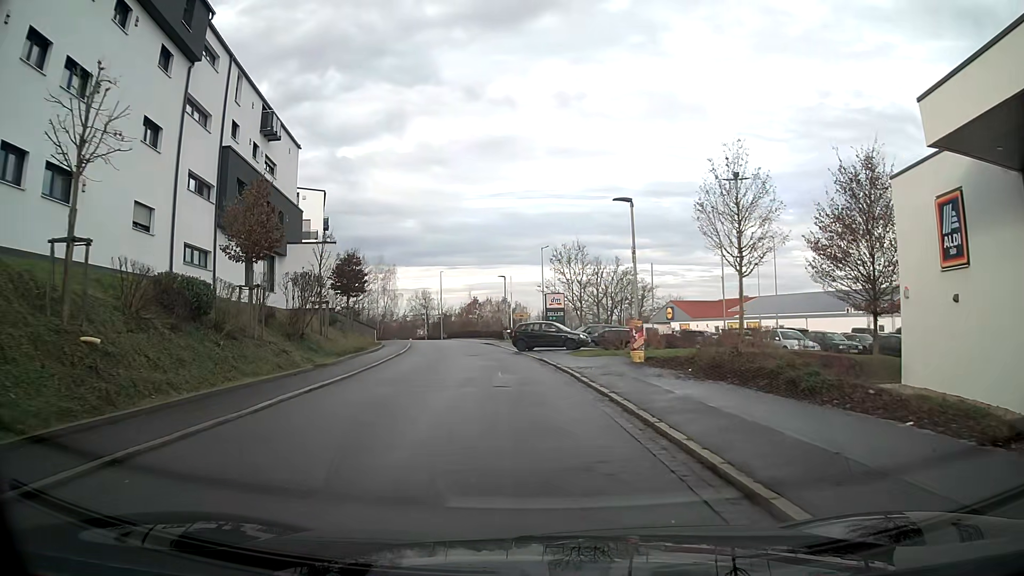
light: Day
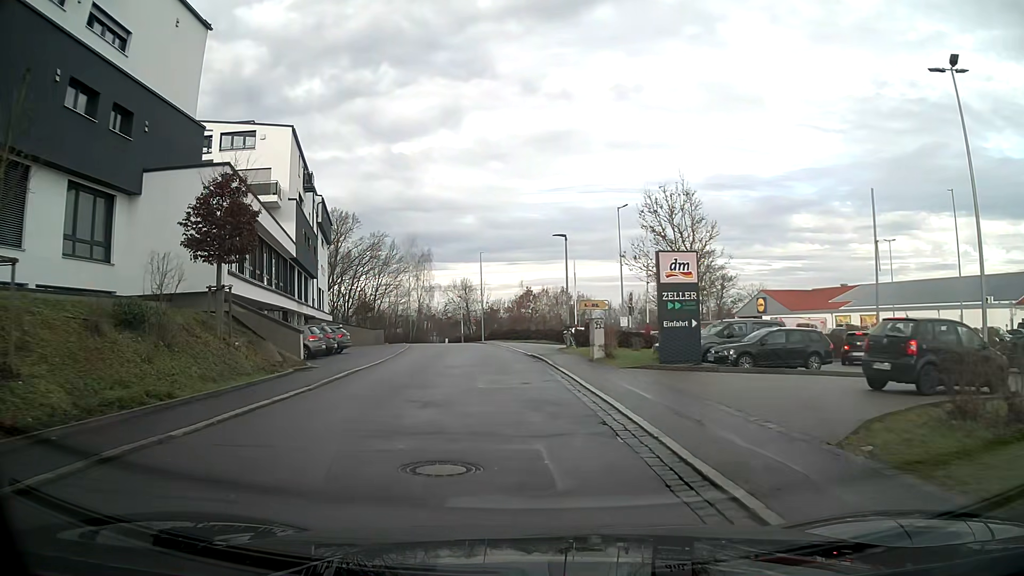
(-0.9, +22.7) m; -5°
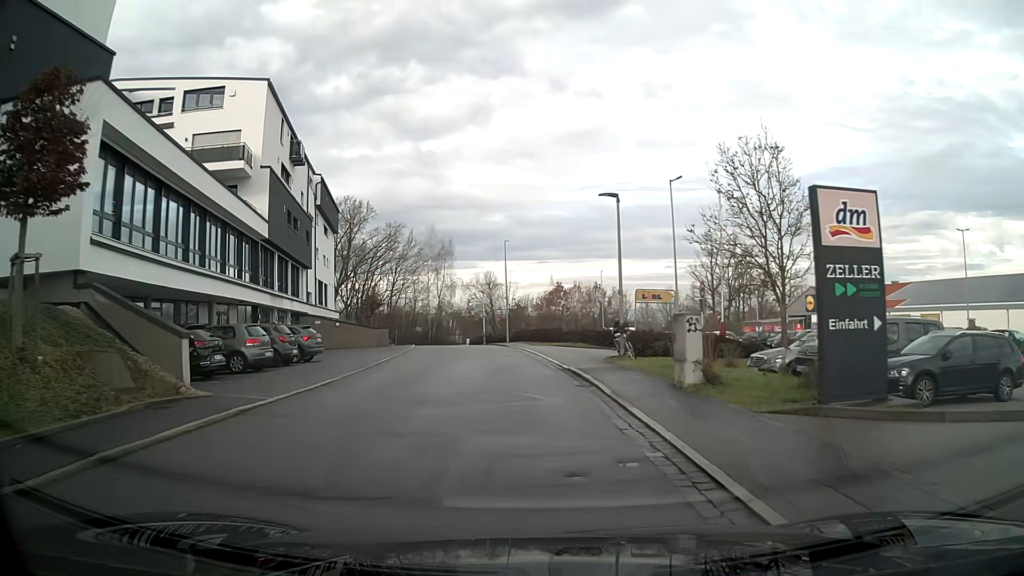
(-0.2, +9.1) m; -3°
(0, +10) (-1, +20) (+4, +28) (+14, +31) (+23, +33) (+32, +38) (+31, +48) (+30, +57) (+28, +67) (+26, +77) m
